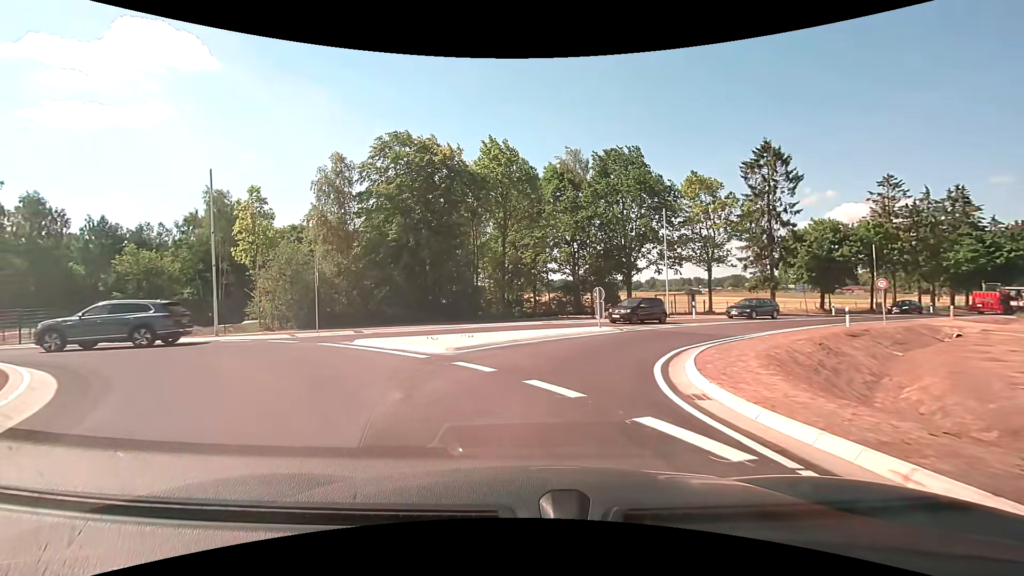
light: Day
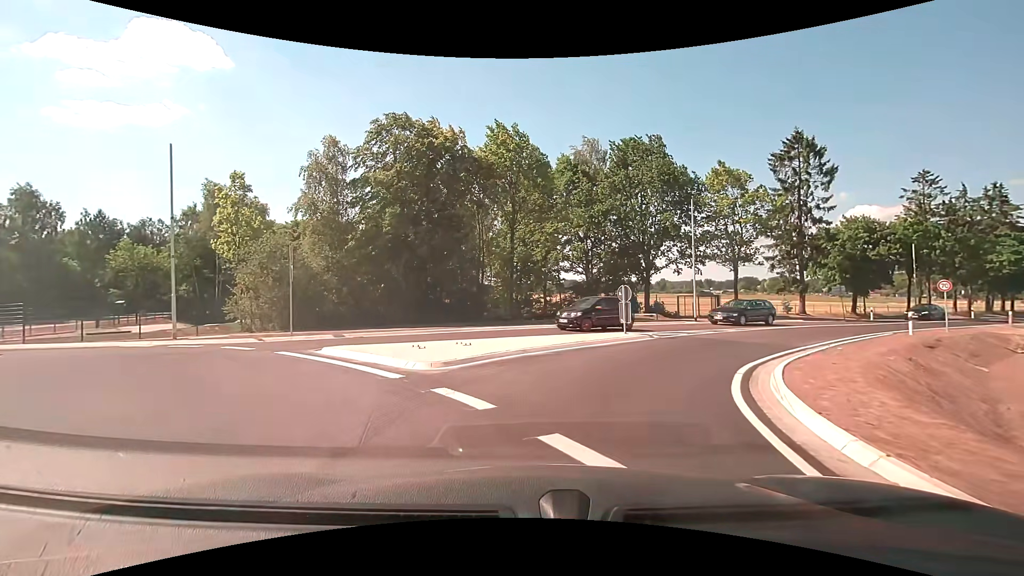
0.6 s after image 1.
(-0.1, +3.5) m; -1°
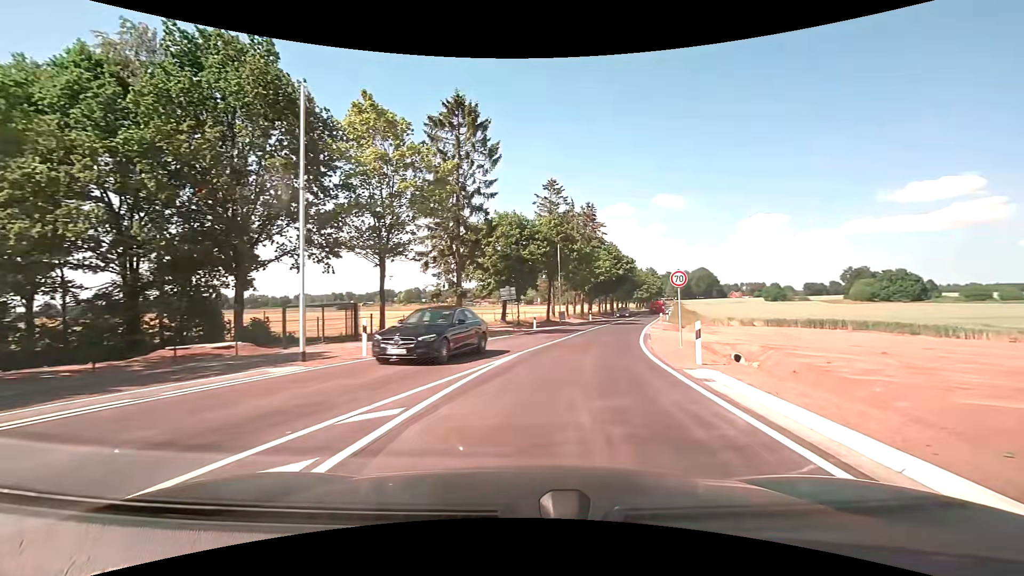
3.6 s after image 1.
(+5.8, +17.9) m; +40°
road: secondary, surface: asphalt
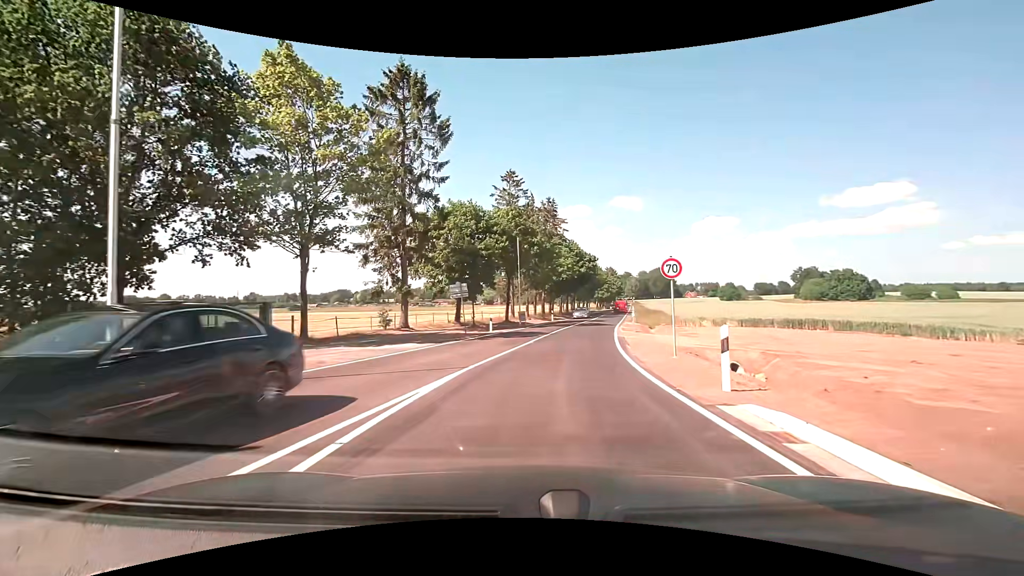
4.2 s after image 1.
(+0.2, +4.7) m; +4°
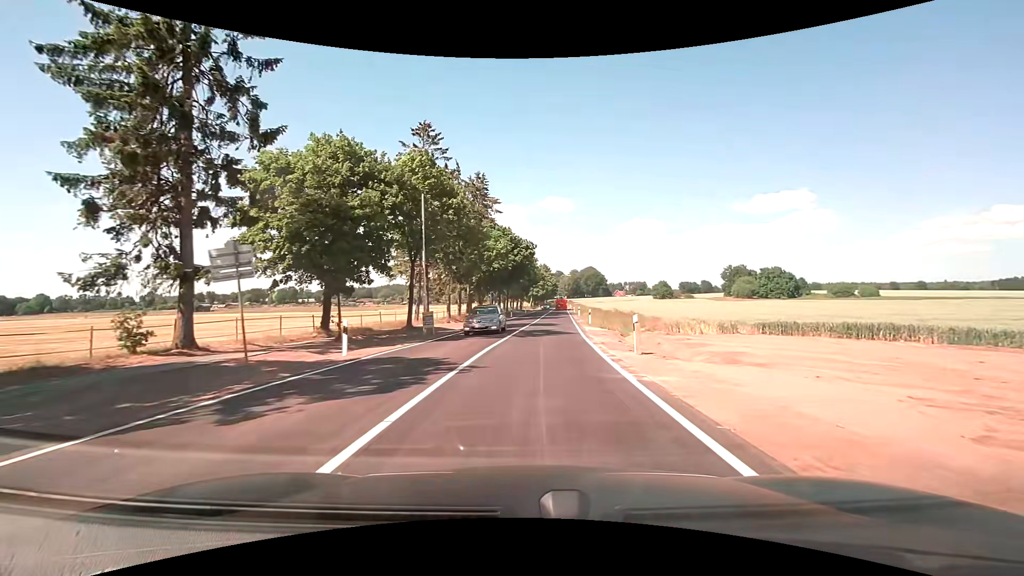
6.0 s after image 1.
(+1.1, +16.3) m; +8°
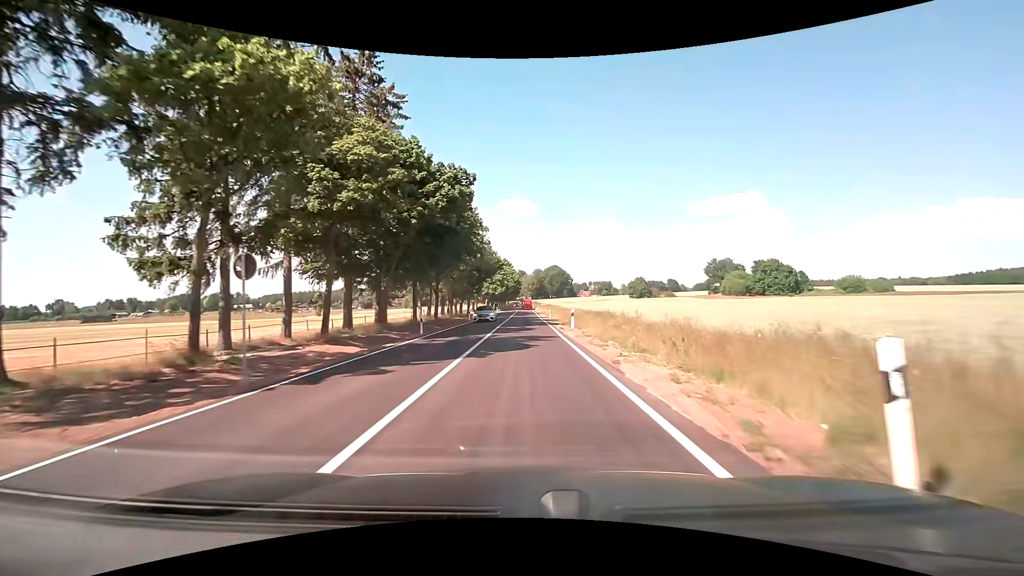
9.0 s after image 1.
(+1.9, +36.7) m; +4°
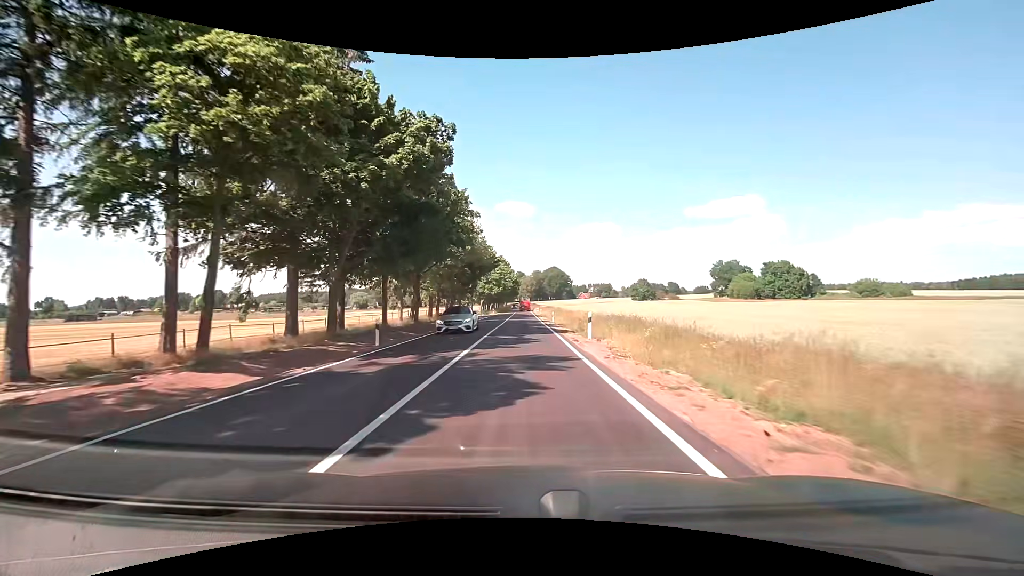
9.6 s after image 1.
(0.0, +8.5) m; 0°
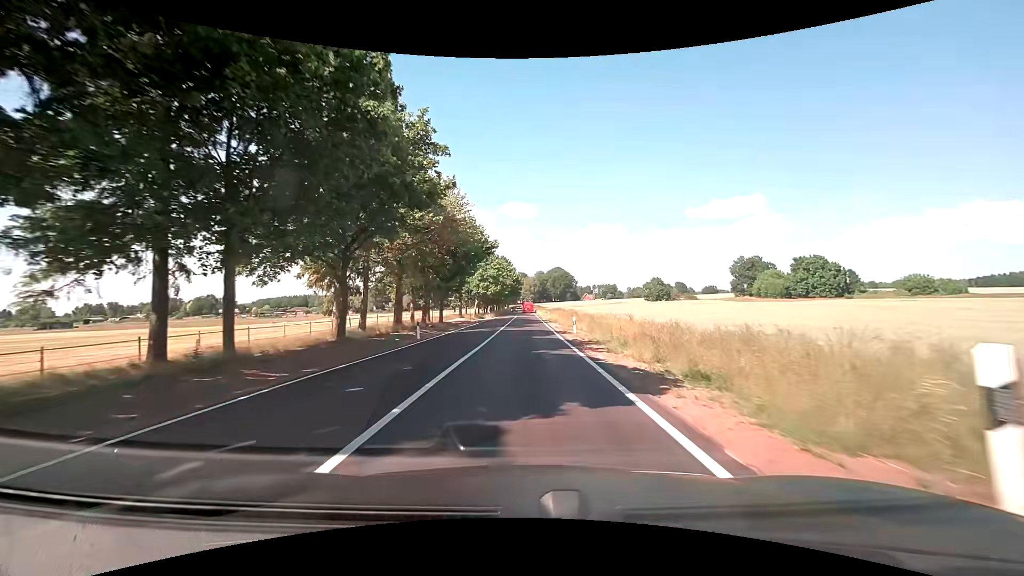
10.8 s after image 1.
(-0.1, +17.7) m; 0°
